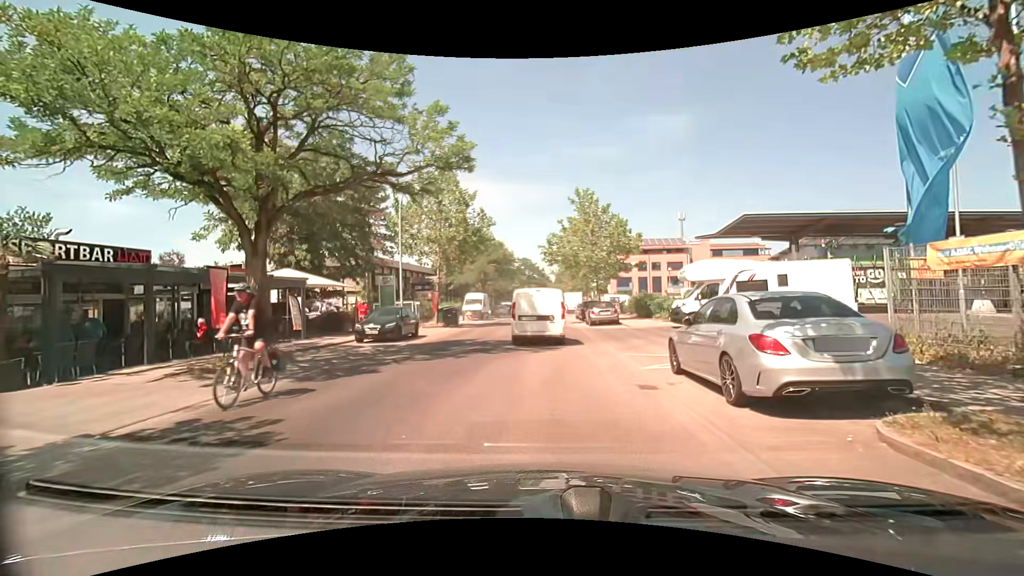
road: unclassified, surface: asphalt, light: Day
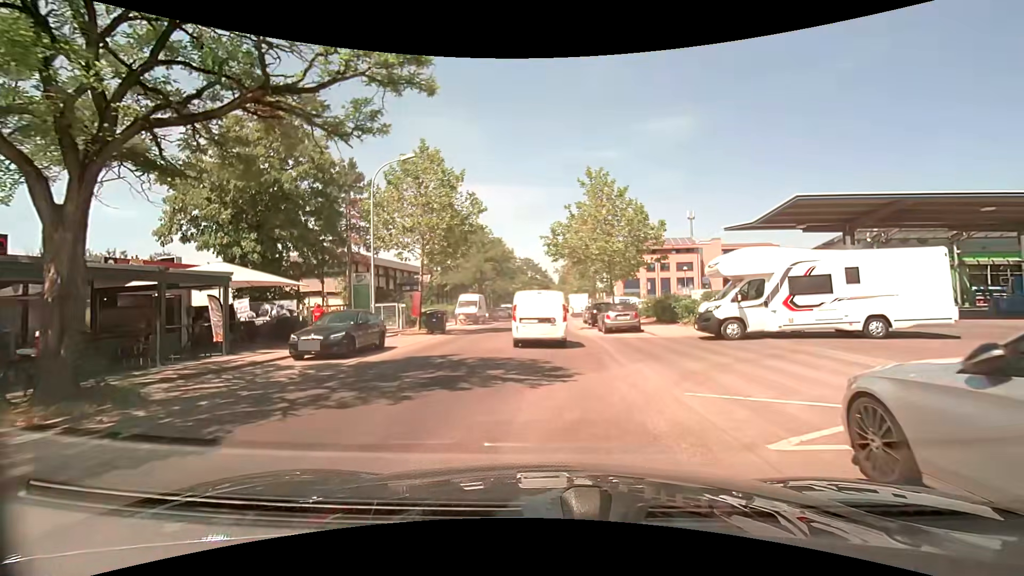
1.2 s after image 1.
(0.0, +5.6) m; 0°
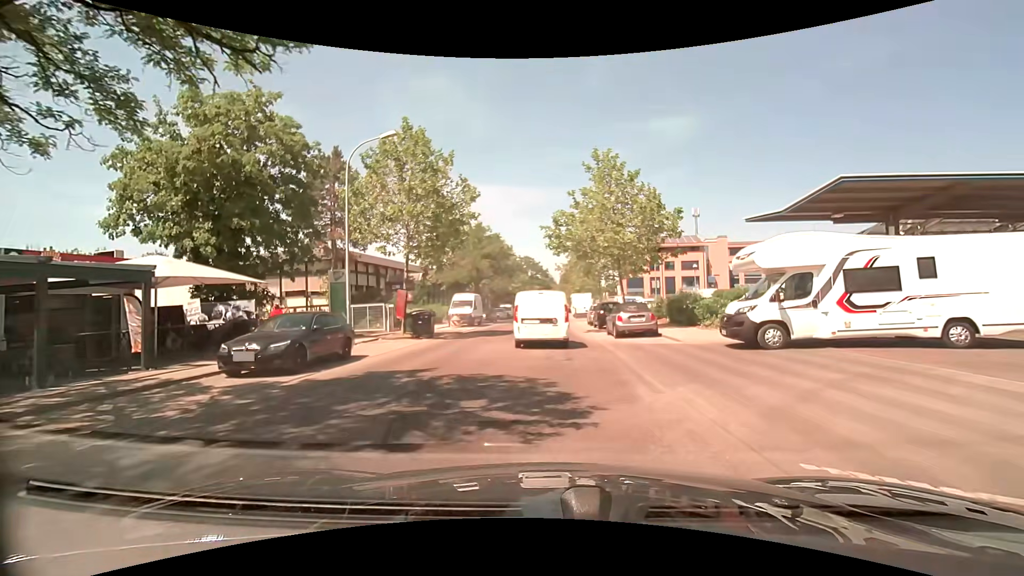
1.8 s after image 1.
(0.0, +3.4) m; 0°
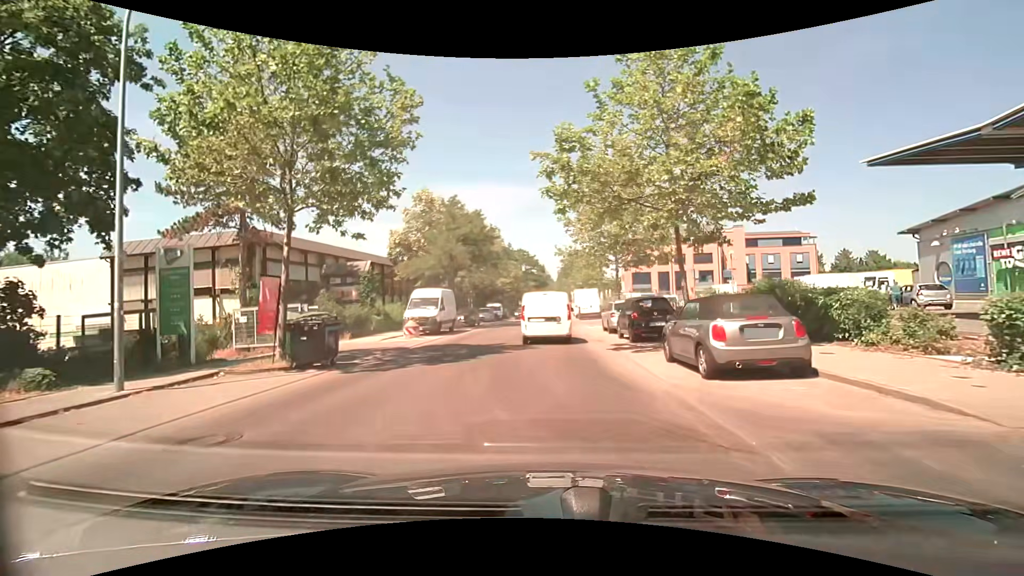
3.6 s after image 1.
(0.0, +11.6) m; 0°
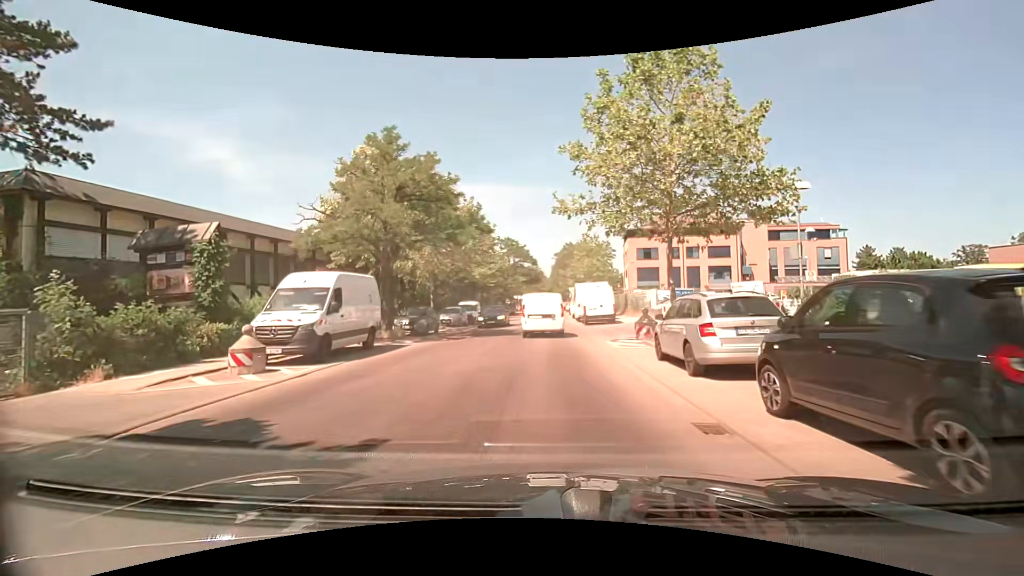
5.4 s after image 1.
(+0.1, +13.6) m; +1°
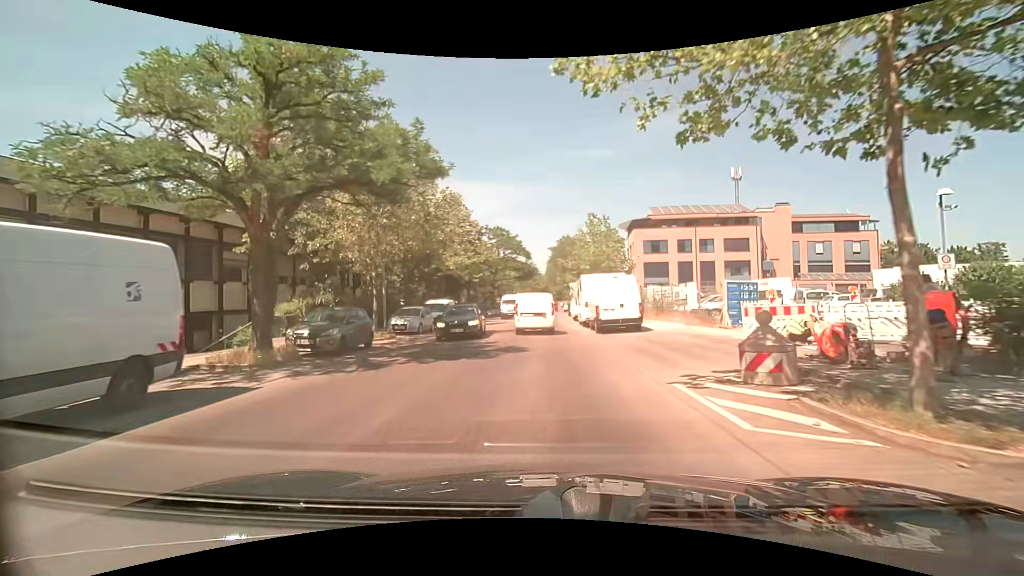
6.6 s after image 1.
(0.0, +10.1) m; 0°
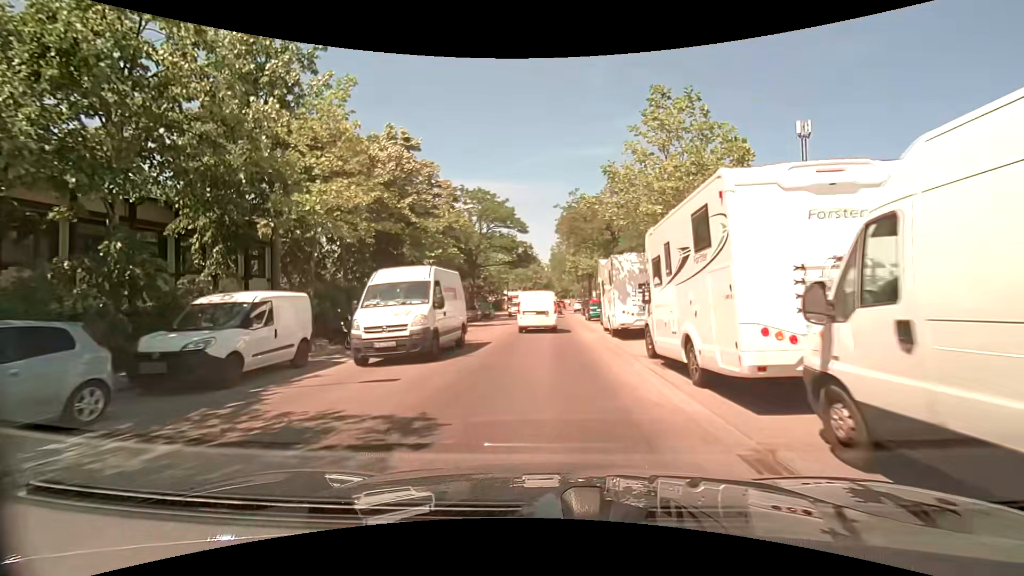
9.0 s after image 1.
(+0.1, +21.2) m; 0°
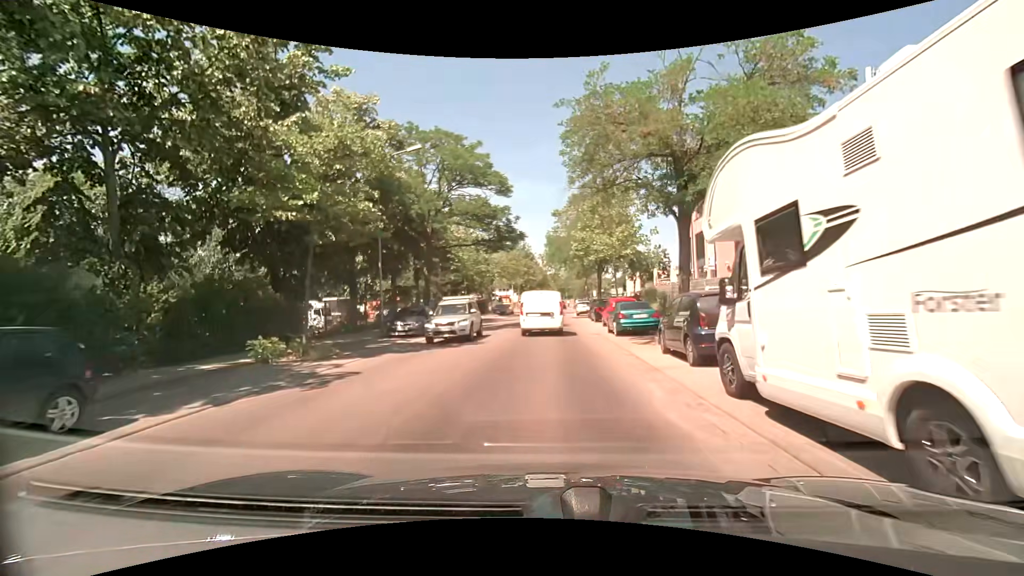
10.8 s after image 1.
(0.0, +15.5) m; 0°
(0, +10) (0, +20) (0, +30) (+1, +40) (+1, +50) (+1, +60) (+2, +70) (+2, +80) (+3, +90) (+3, +100) m
